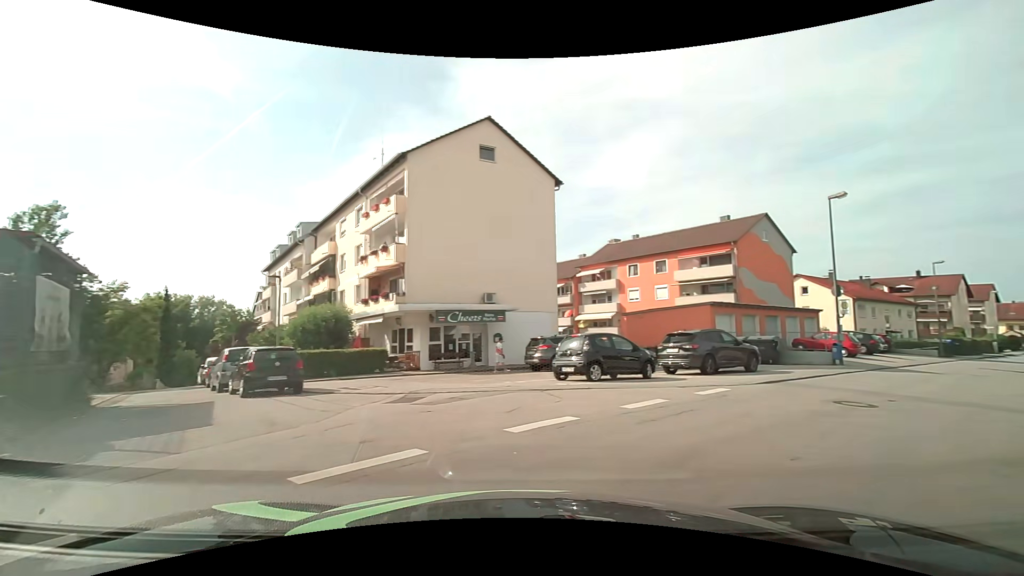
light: Day
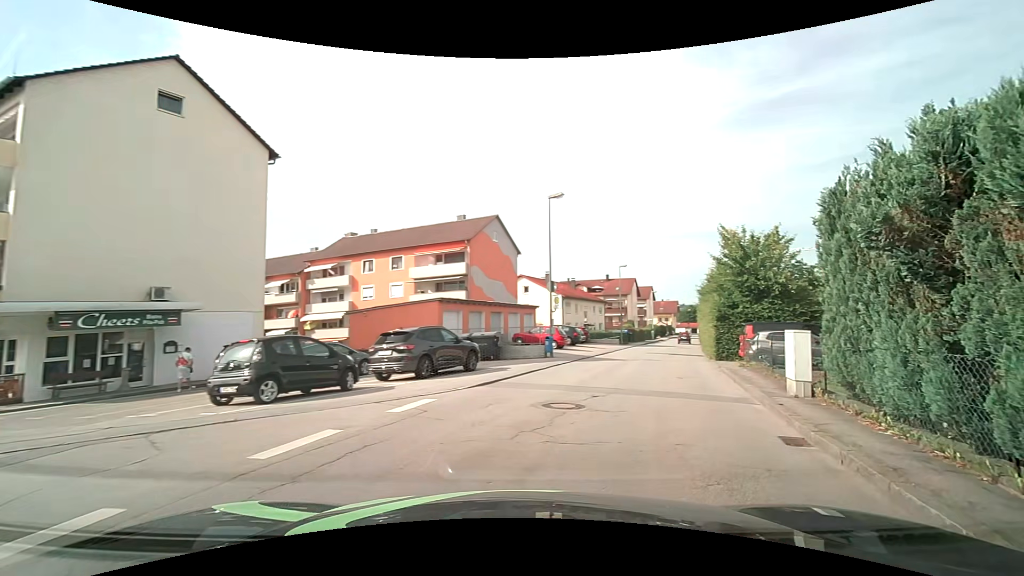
(+0.8, +3.3) m; +27°
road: unclassified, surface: asphalt
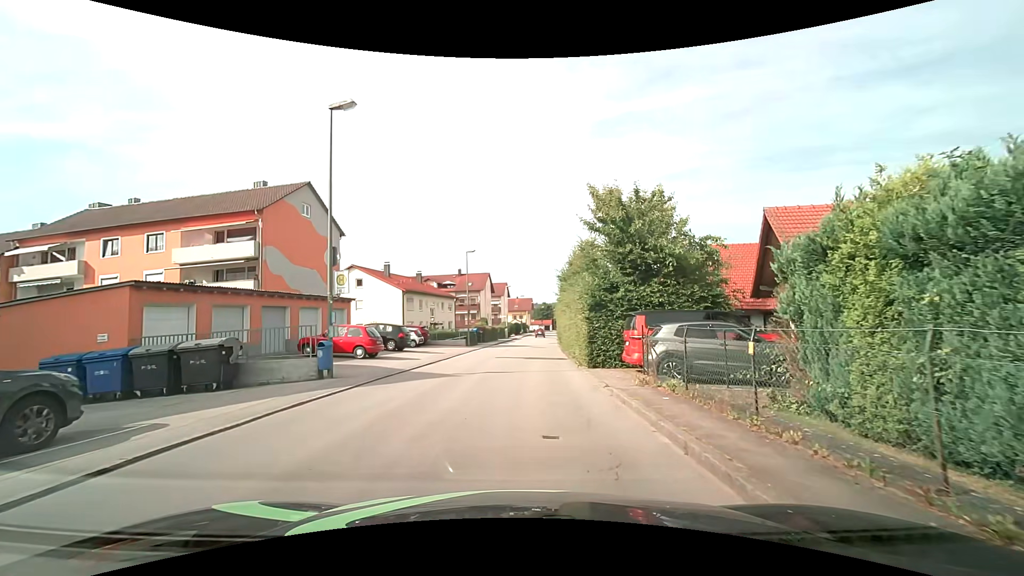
(+2.6, +9.8) m; +18°
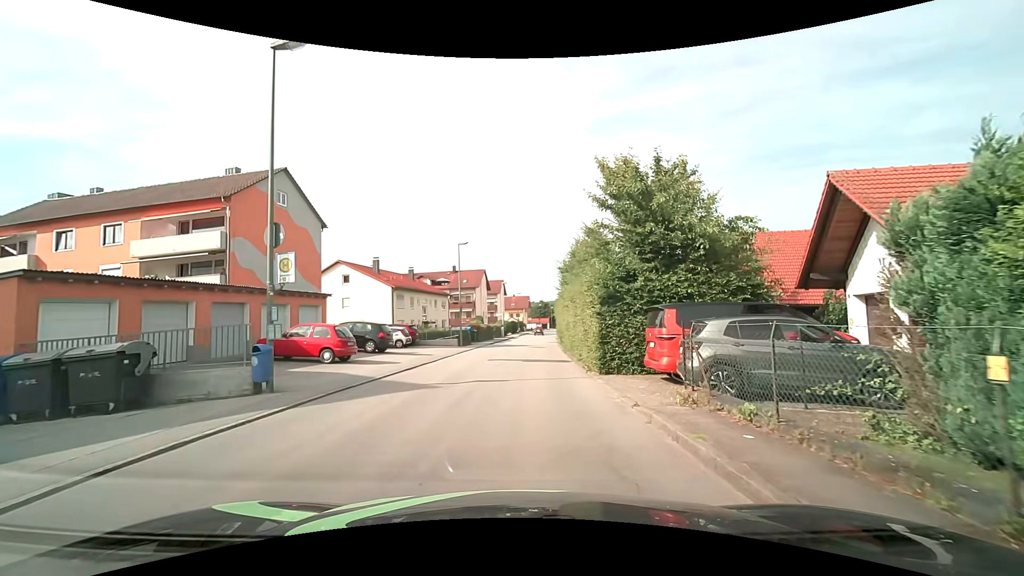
(0.0, +3.3) m; -1°
